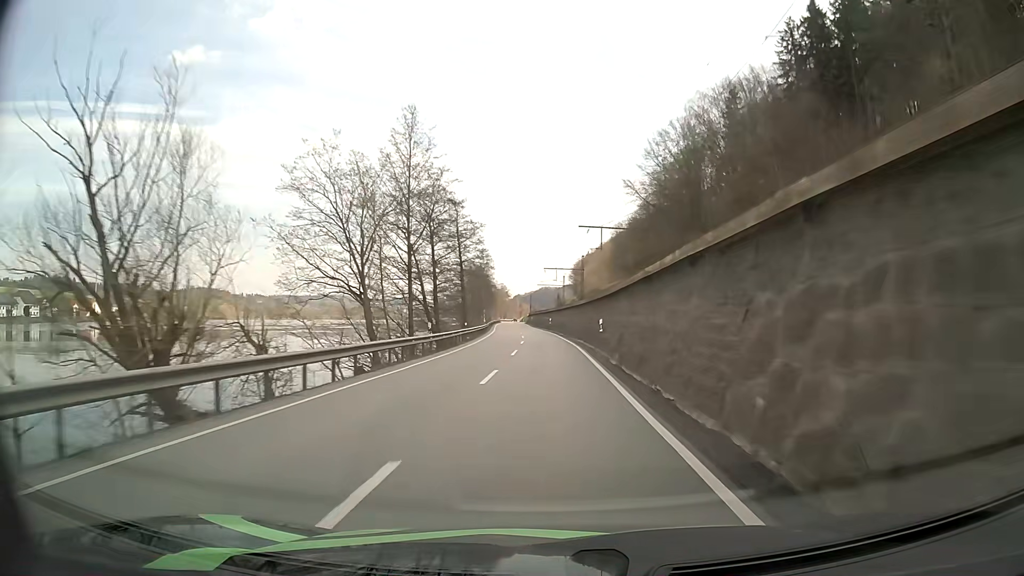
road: primary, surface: asphalt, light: Day
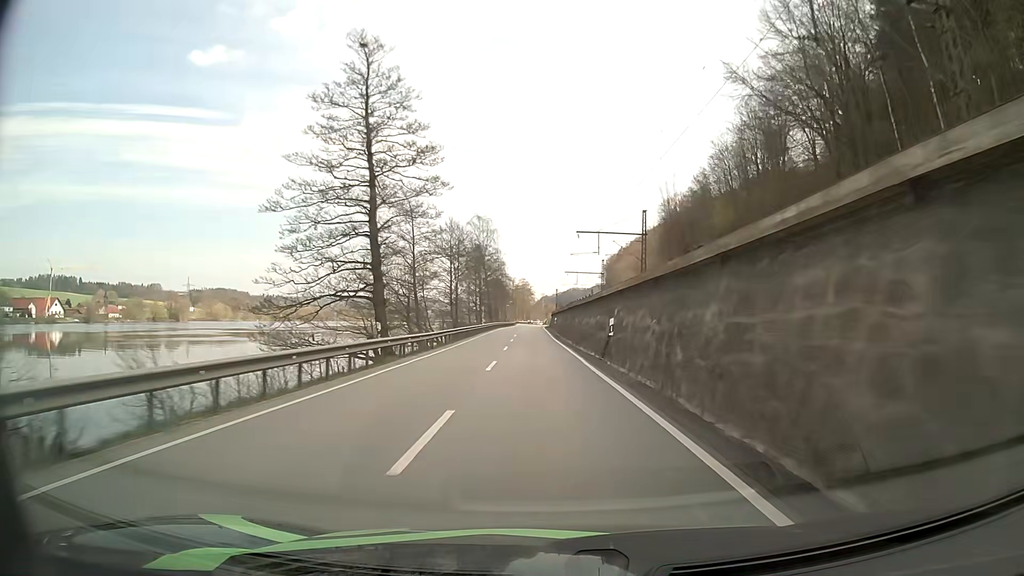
(-0.4, +56.4) m; -2°
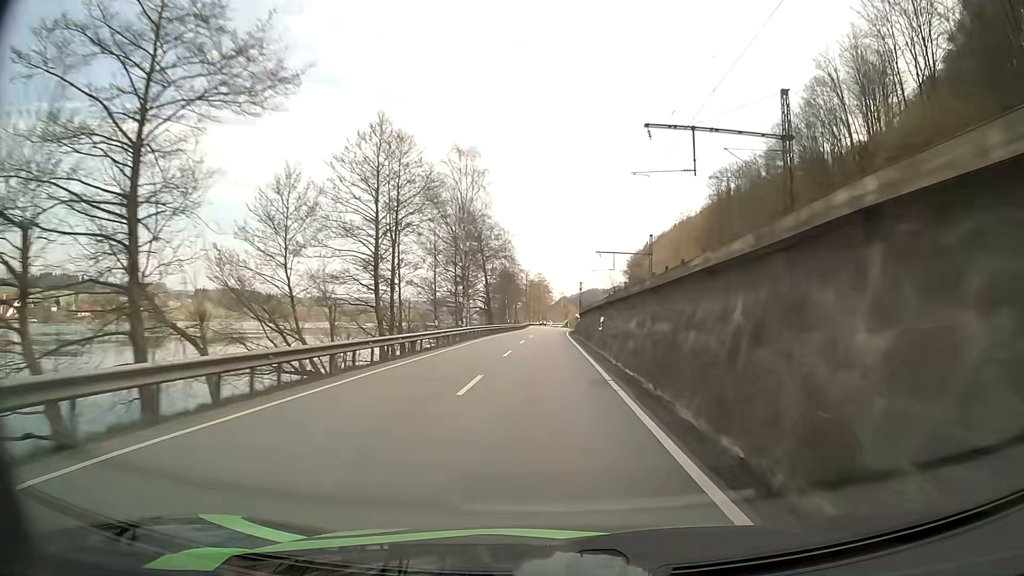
(-0.7, +41.7) m; -2°
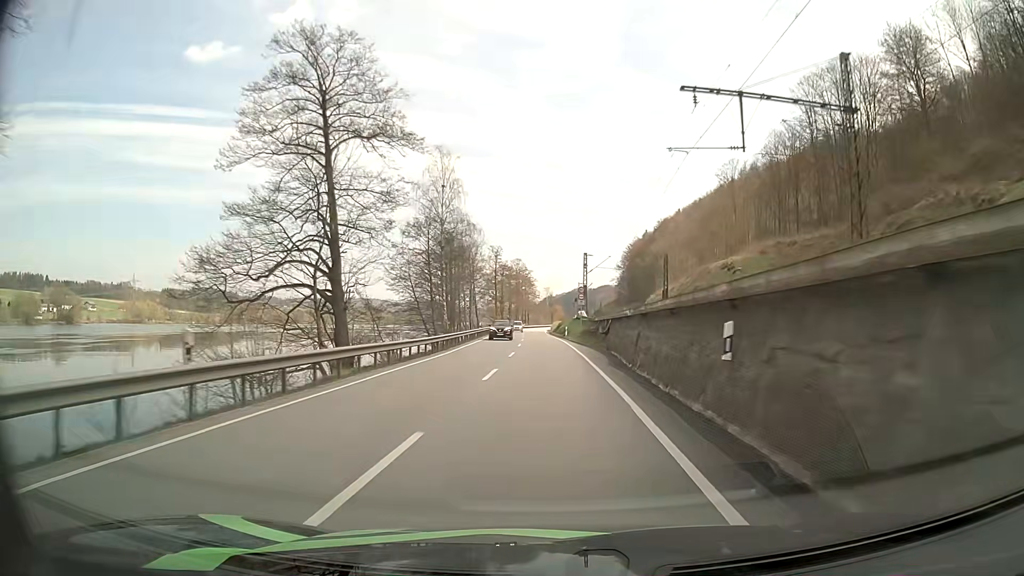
(+0.6, +67.1) m; +1°
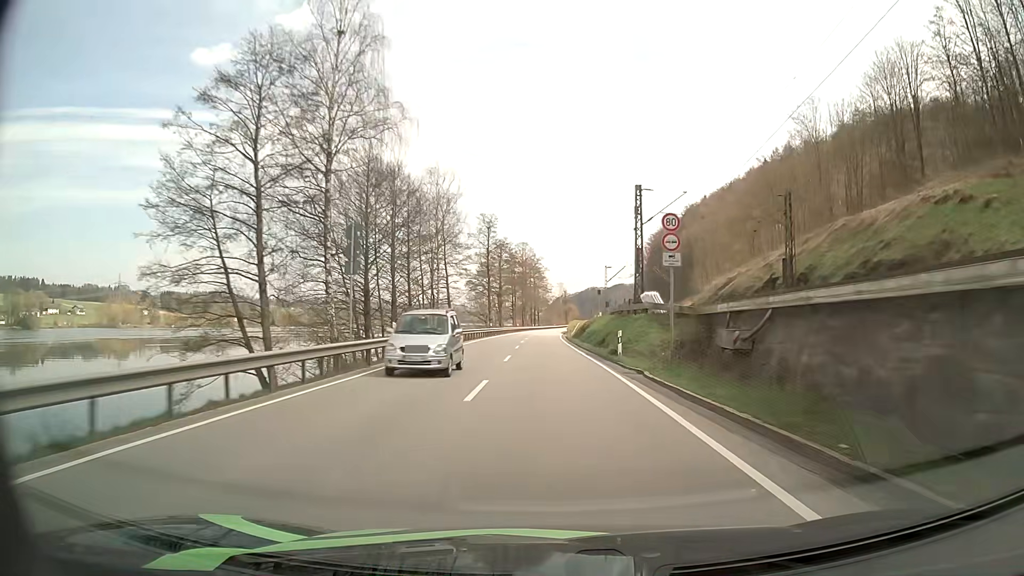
(-0.4, +40.8) m; -1°
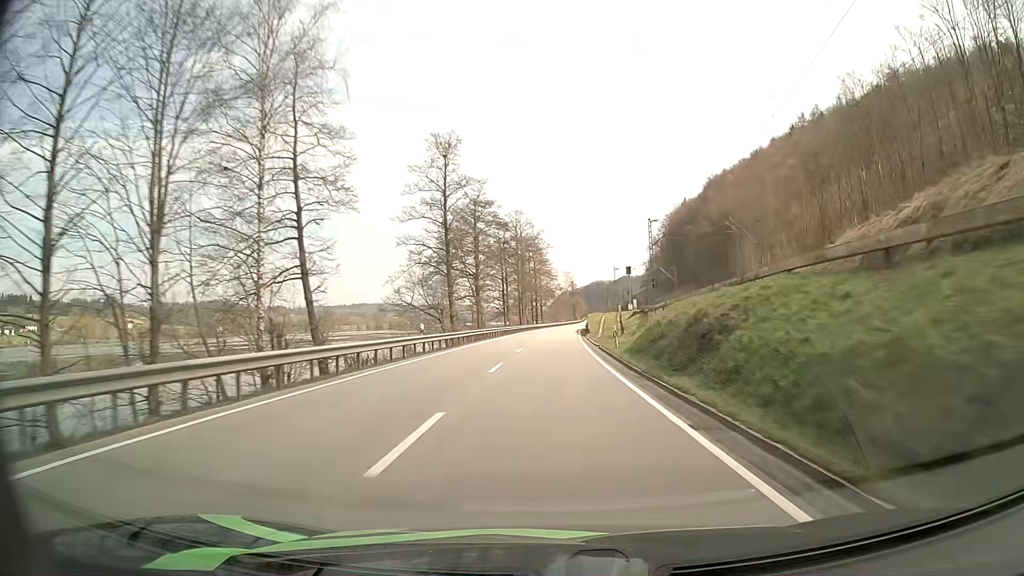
(-0.3, +41.6) m; 0°
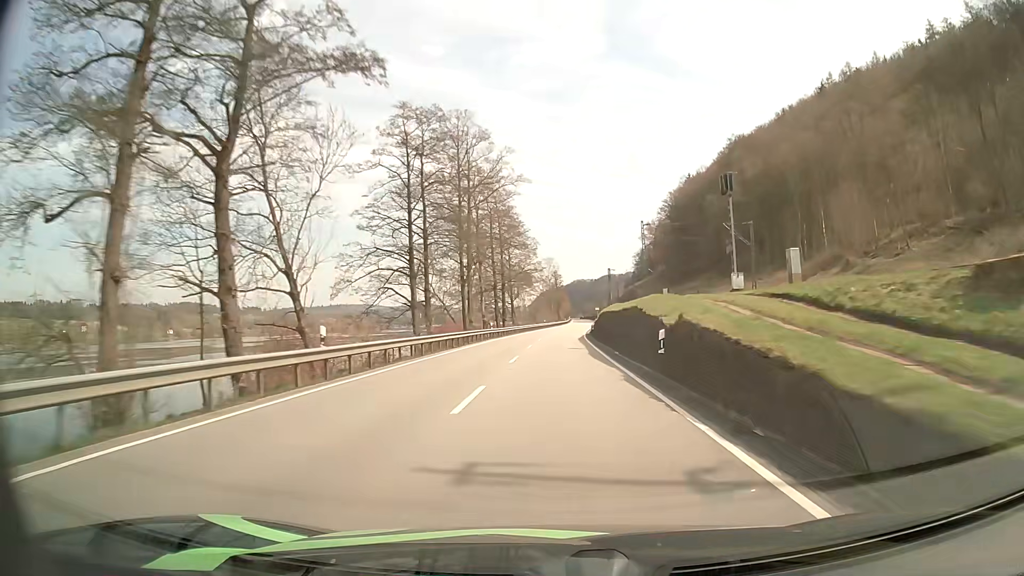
(+0.5, +55.5) m; +2°
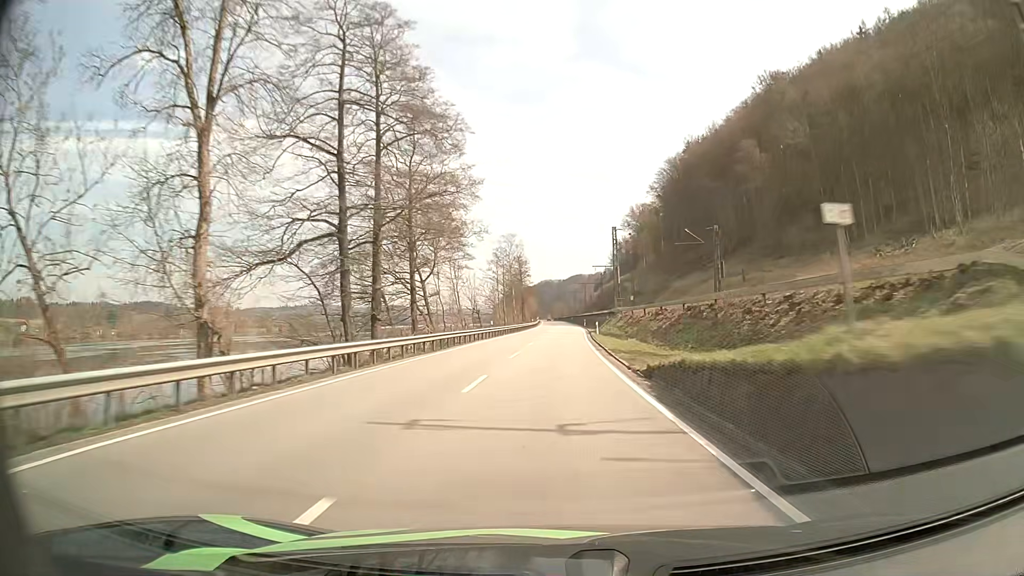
(+1.1, +56.7) m; +2°
(0, +10) (0, +20) (+1, +30) (+1, +40) (+1, +50) (+2, +60) (+2, +70) (+3, +80) (+3, +90) (+4, +100) m
